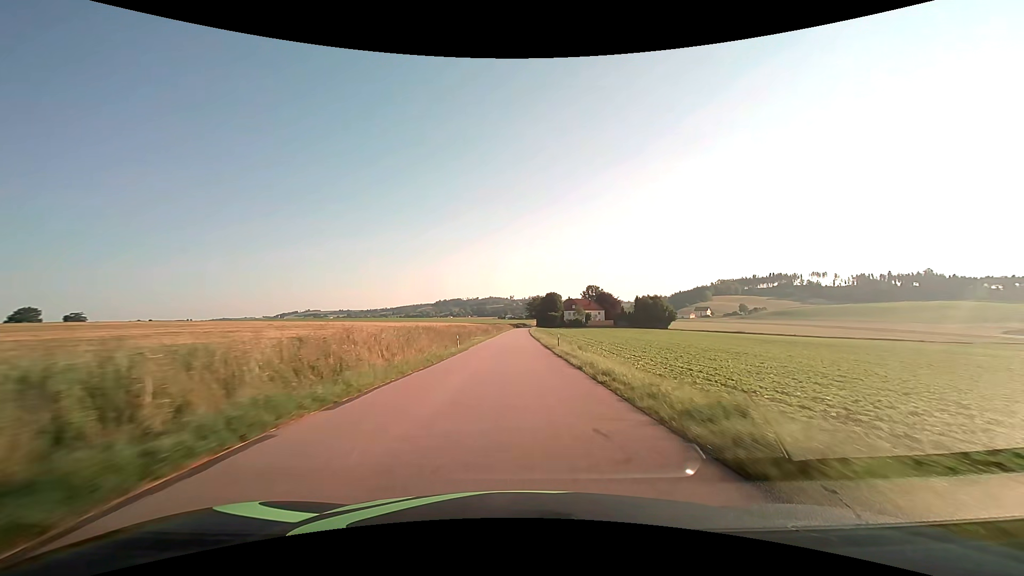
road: tertiary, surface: asphalt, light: Day
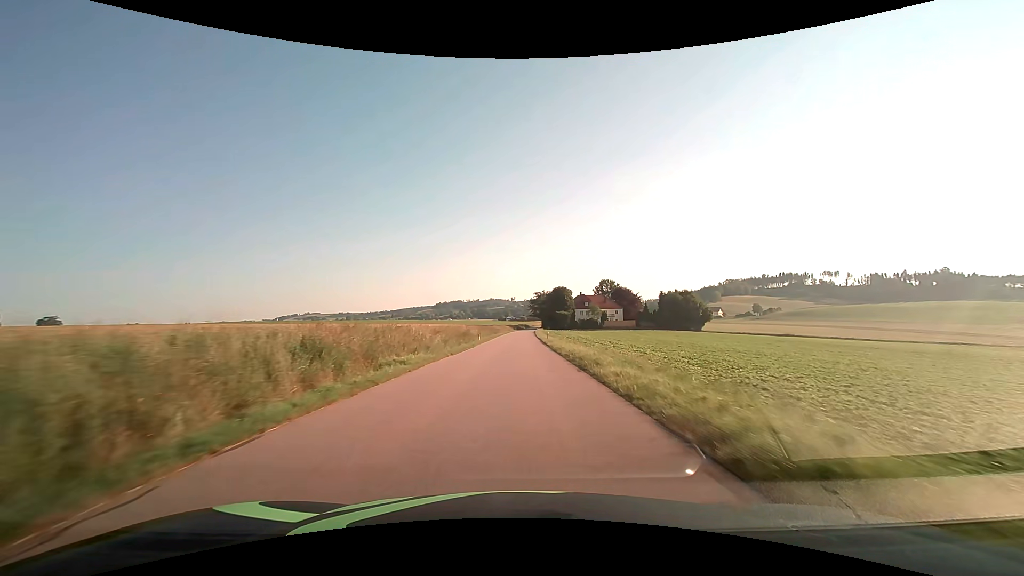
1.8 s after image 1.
(0.0, +35.6) m; 0°
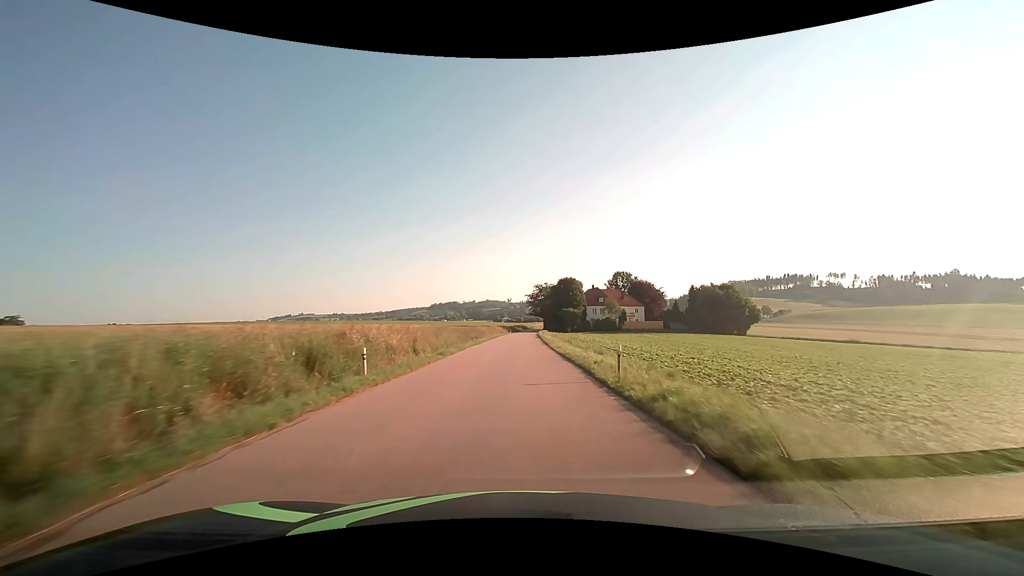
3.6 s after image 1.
(0.0, +35.9) m; 0°
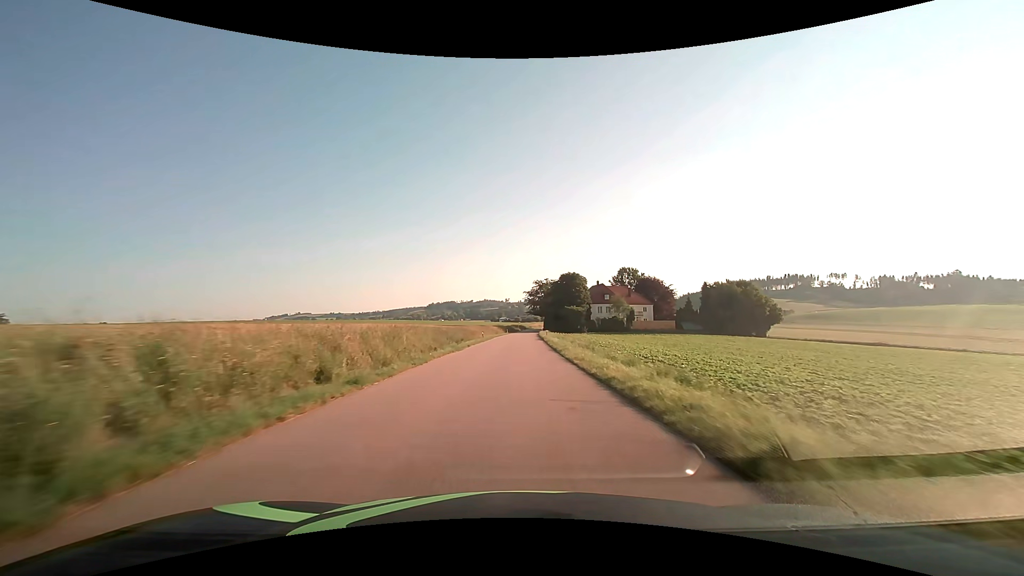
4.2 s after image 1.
(0.0, +11.9) m; 0°
(0, +10) (0, +20) (0, +30) (0, +40) (0, +50) (+1, +60) (+1, +70) (+1, +80) (+2, +90) (+2, +100) m
